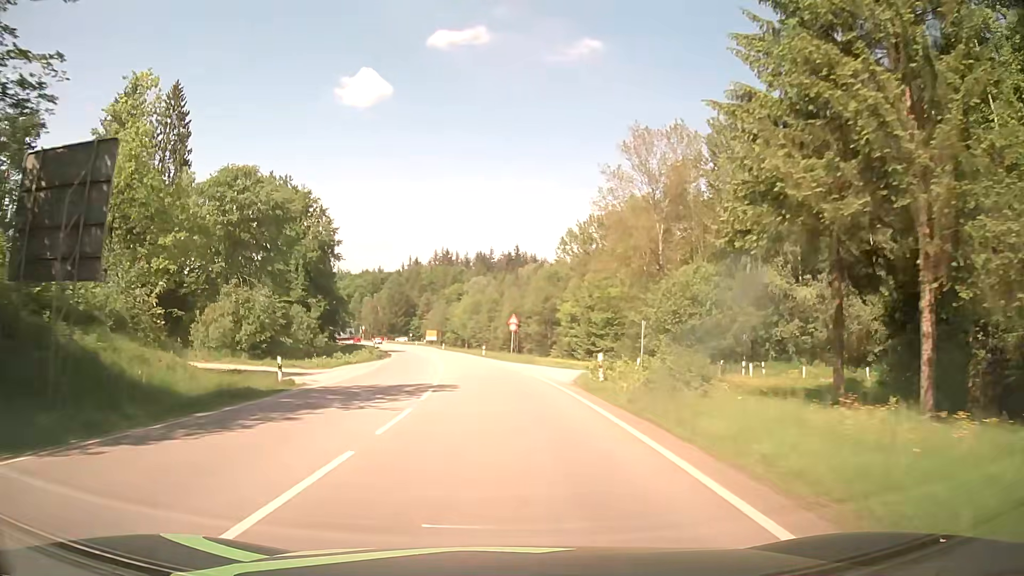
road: secondary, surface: asphalt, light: Day
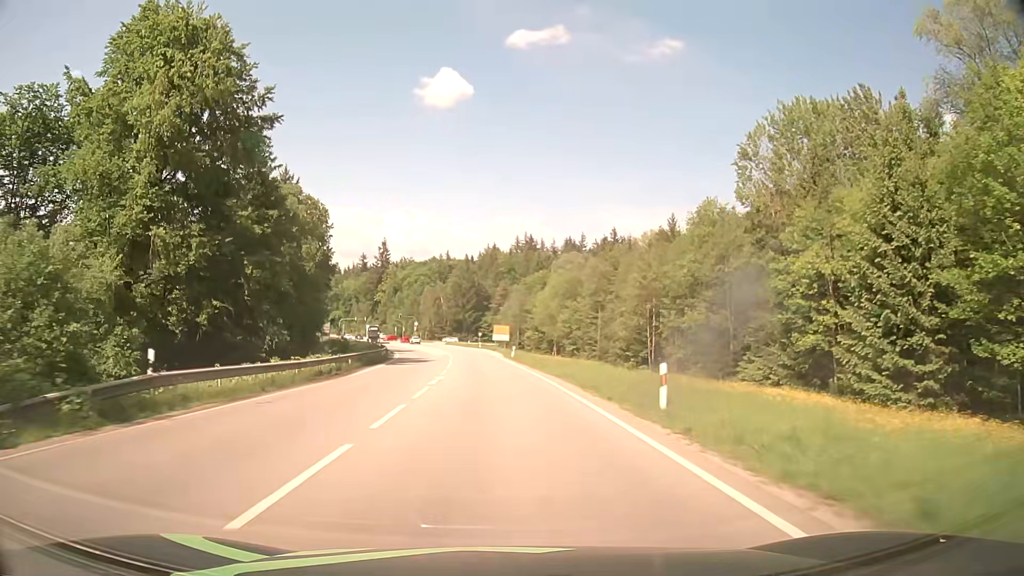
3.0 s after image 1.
(-3.4, +53.6) m; -7°
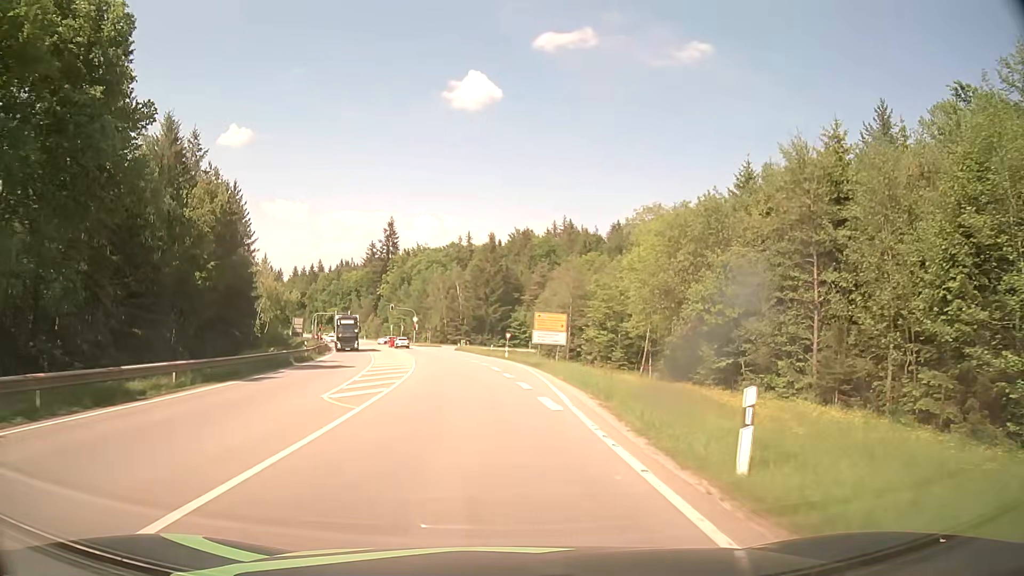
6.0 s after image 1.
(-1.7, +50.6) m; -3°
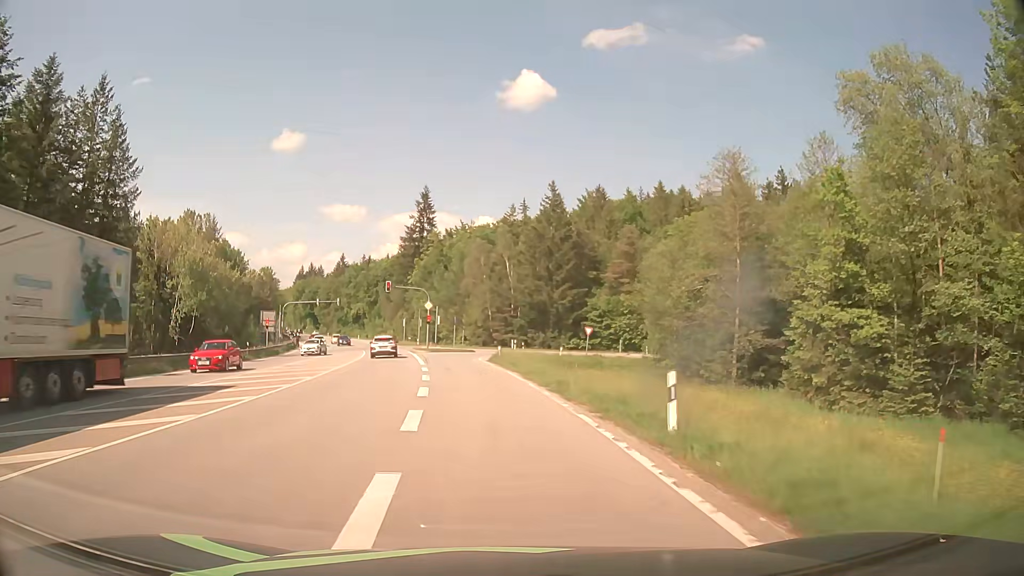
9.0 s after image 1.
(-1.1, +46.1) m; -5°
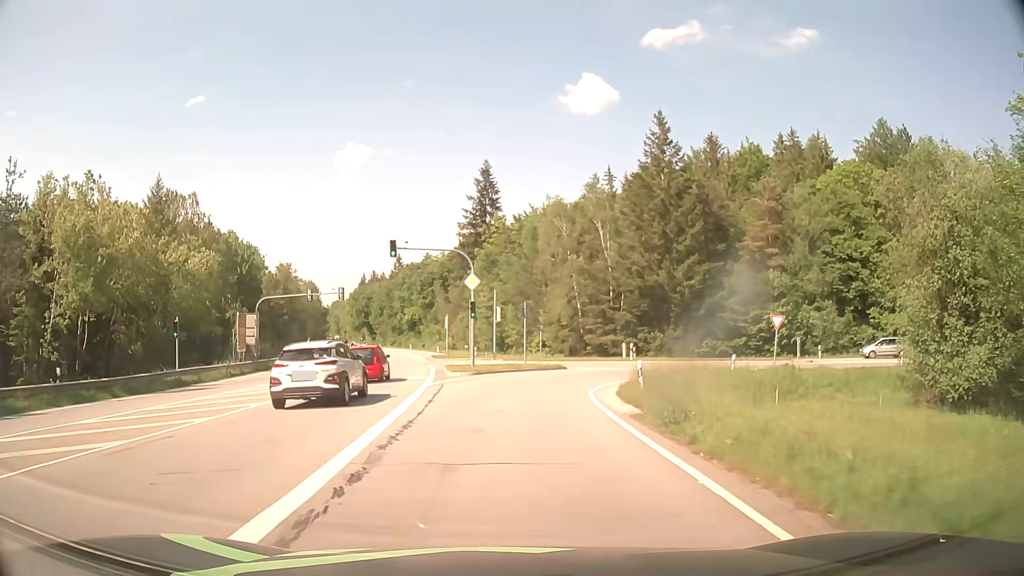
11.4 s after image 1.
(-2.1, +31.2) m; -7°
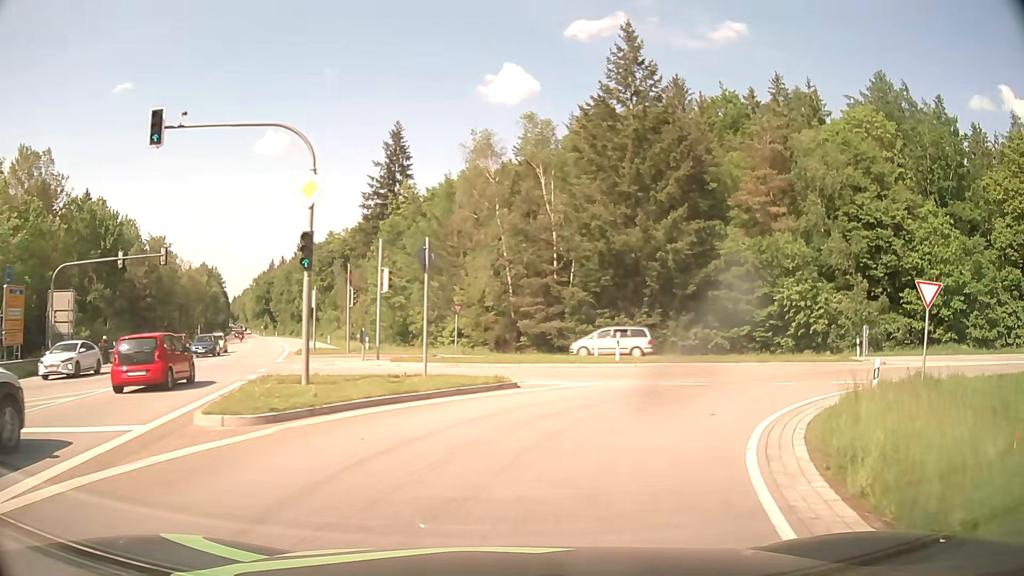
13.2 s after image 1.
(+0.6, +18.4) m; +7°
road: secondary_link
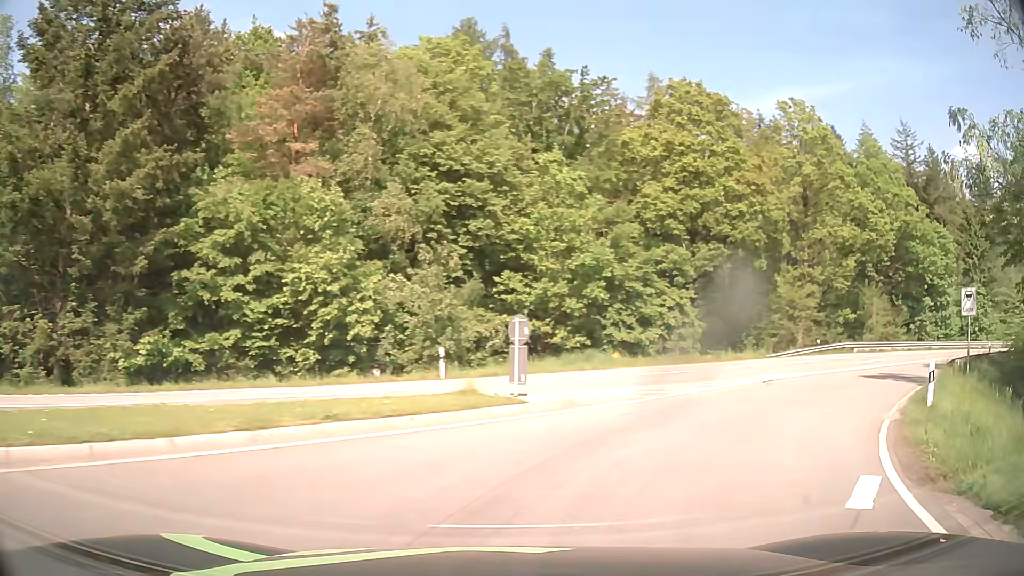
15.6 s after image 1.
(+5.8, +17.6) m; +41°
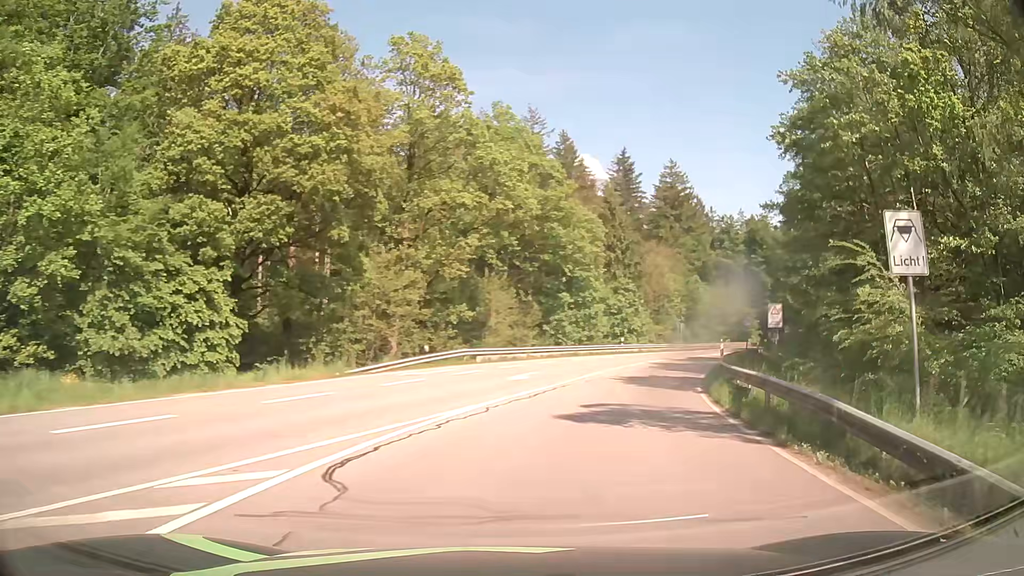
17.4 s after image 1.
(+4.9, +14.1) m; +36°
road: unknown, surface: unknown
(+1, +10) (+3, +20) (+7, +29) (+10, +38) (+14, +48) (+19, +56) (+23, +65) (+28, +74) (+33, +83) (+38, +91) m
